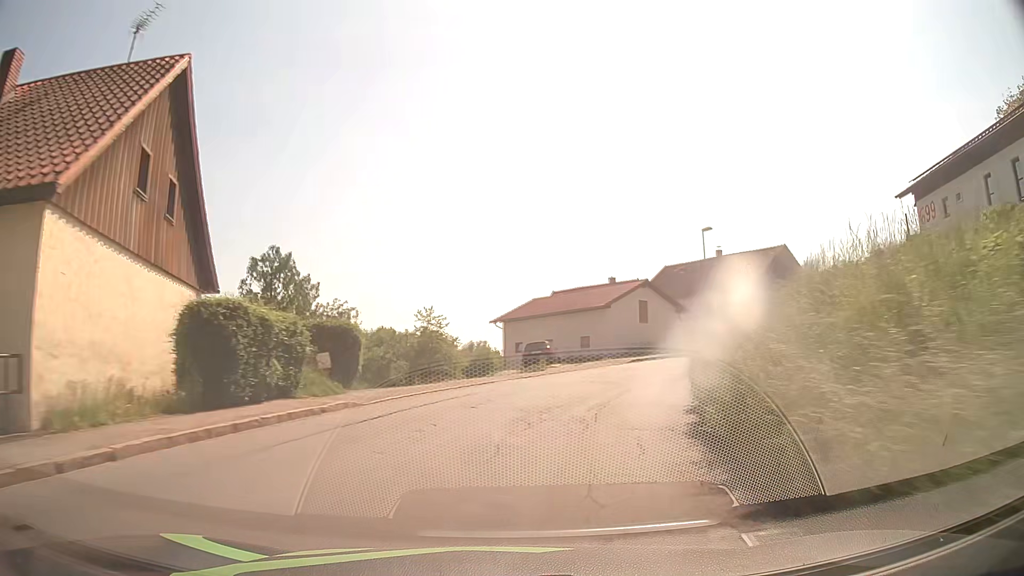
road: secondary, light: Day
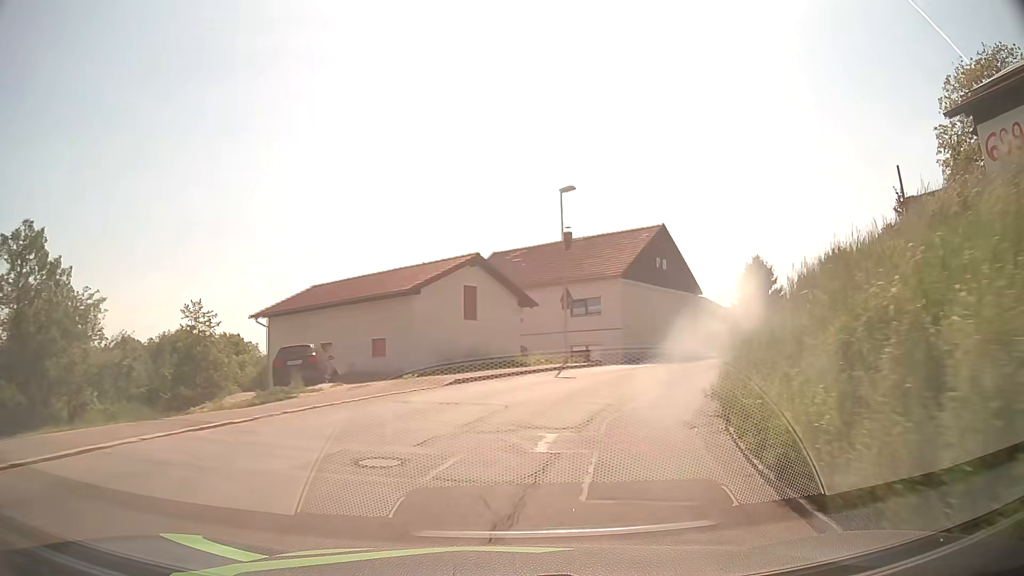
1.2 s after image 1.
(+1.9, +14.4) m; +16°
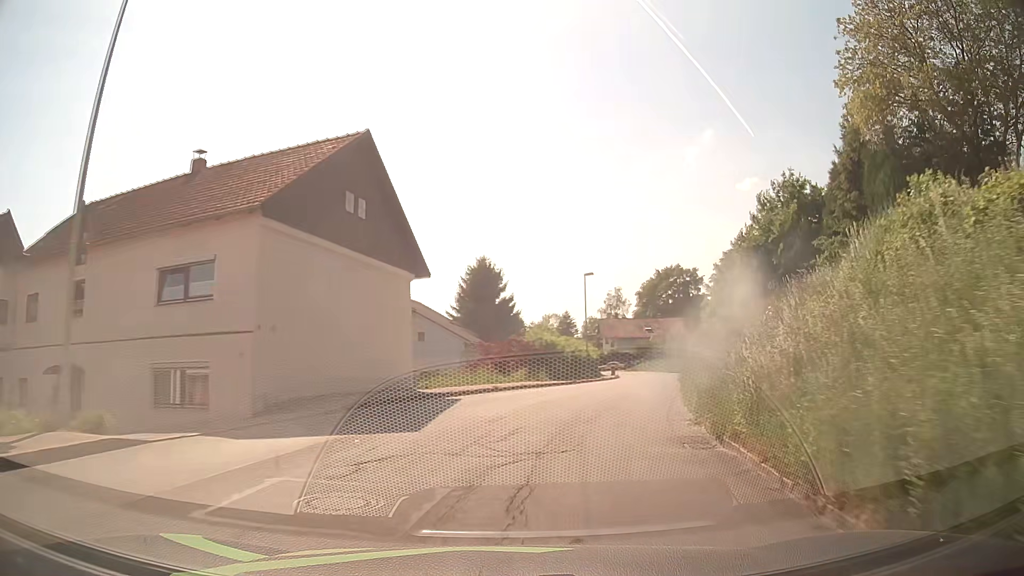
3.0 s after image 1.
(+4.7, +20.3) m; +26°
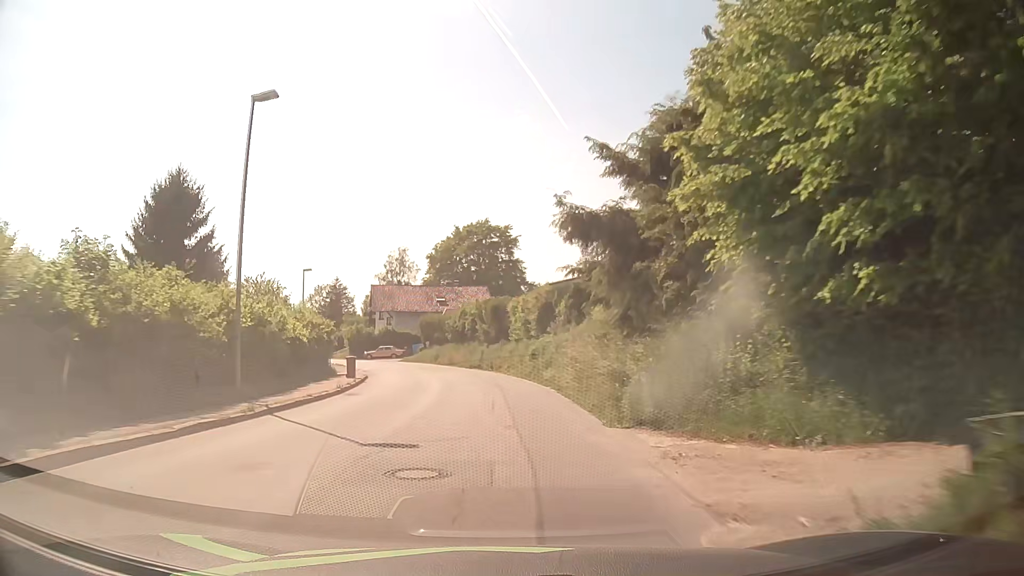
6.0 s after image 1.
(+8.3, +35.9) m; +18°
